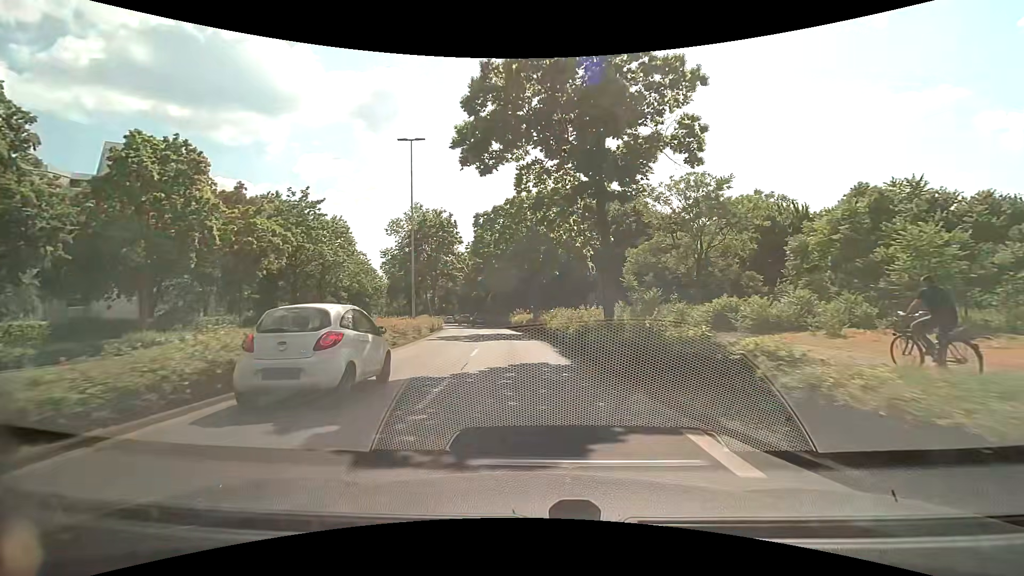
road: primary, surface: asphalt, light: Day
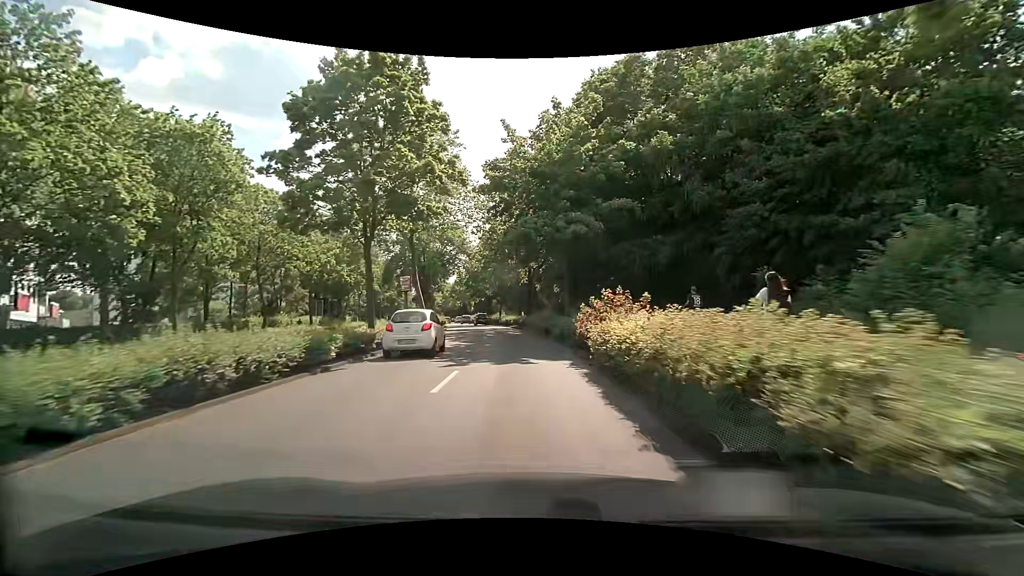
(-2.1, +34.9) m; -7°
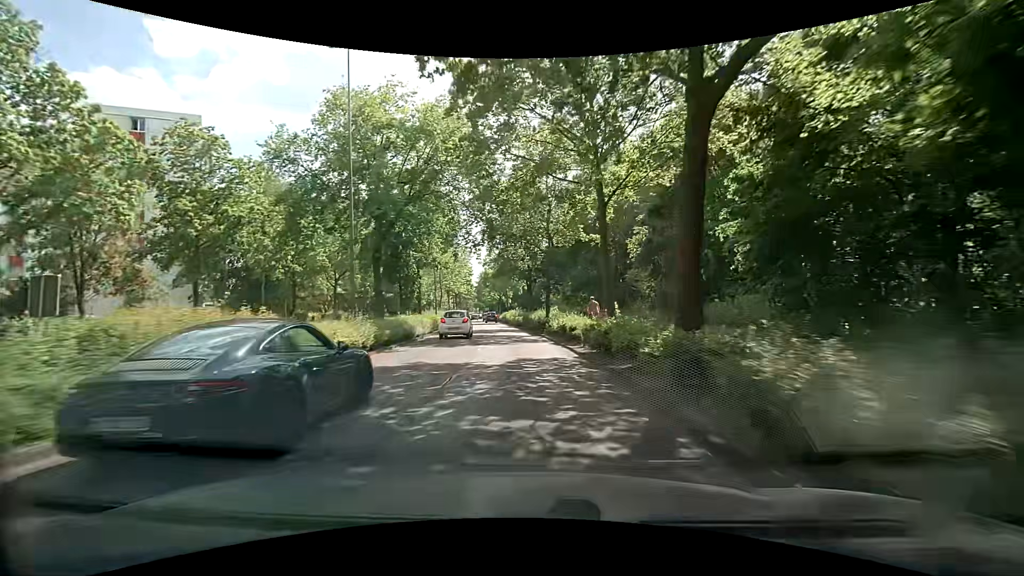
(-2.0, +36.2) m; -7°
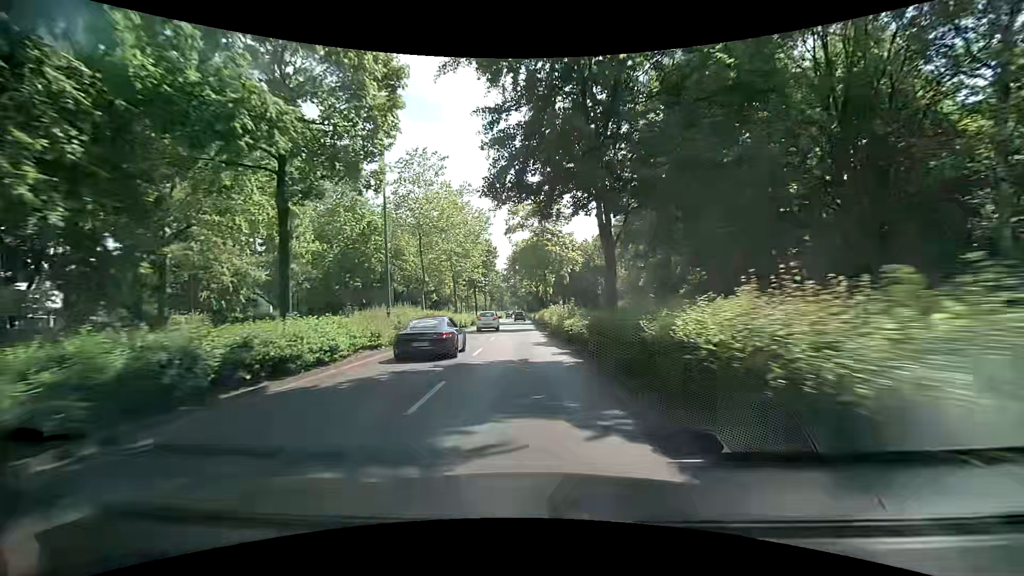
(-1.0, +29.3) m; -5°
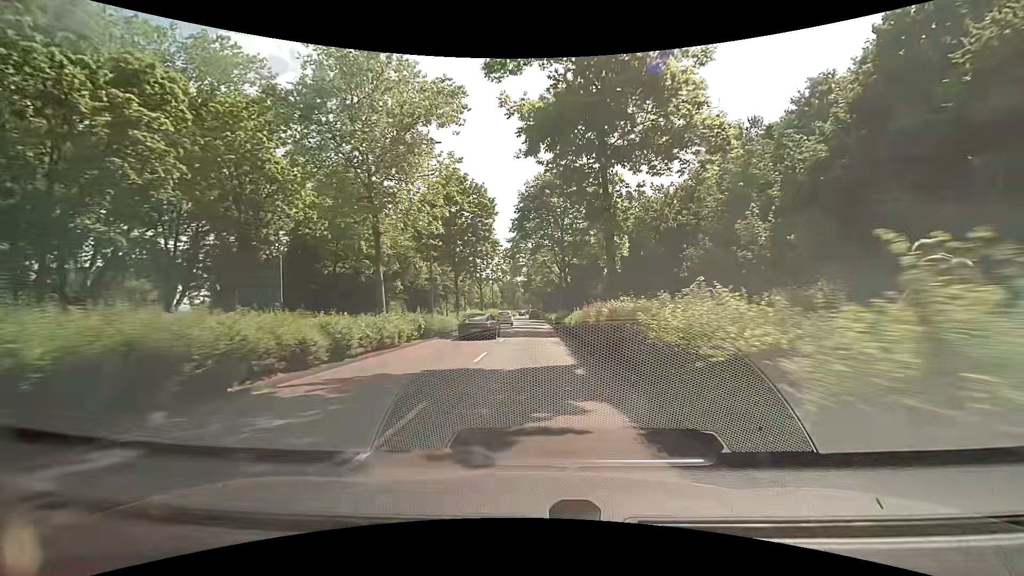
(-0.6, +29.7) m; -2°
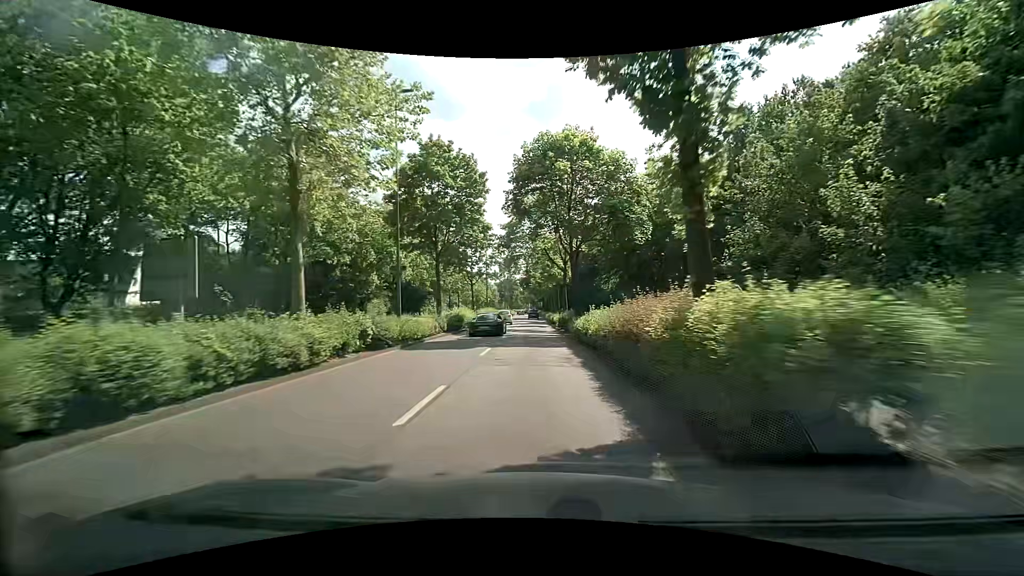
(+0.1, +7.5) m; 0°
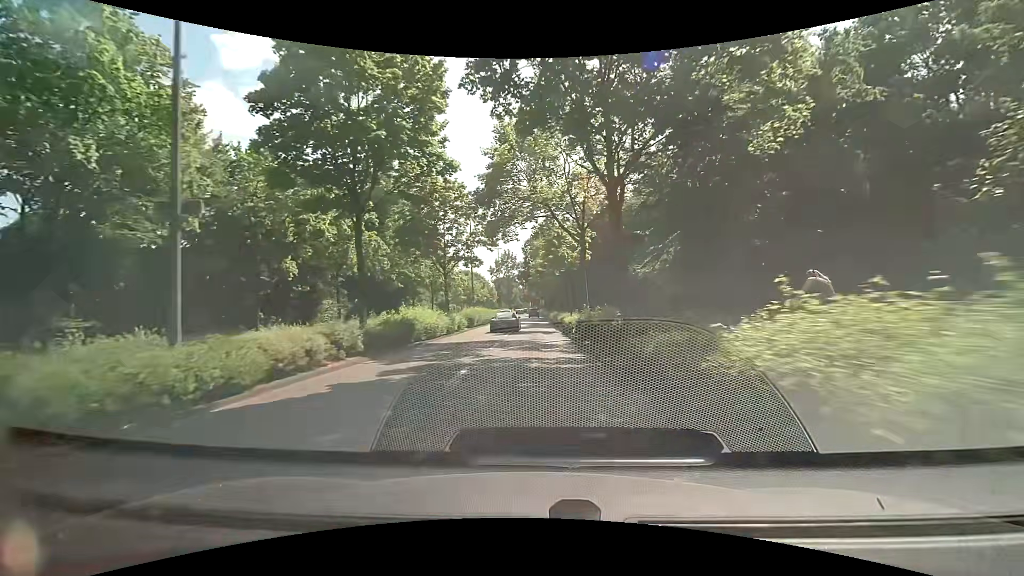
(+0.1, +15.0) m; 0°
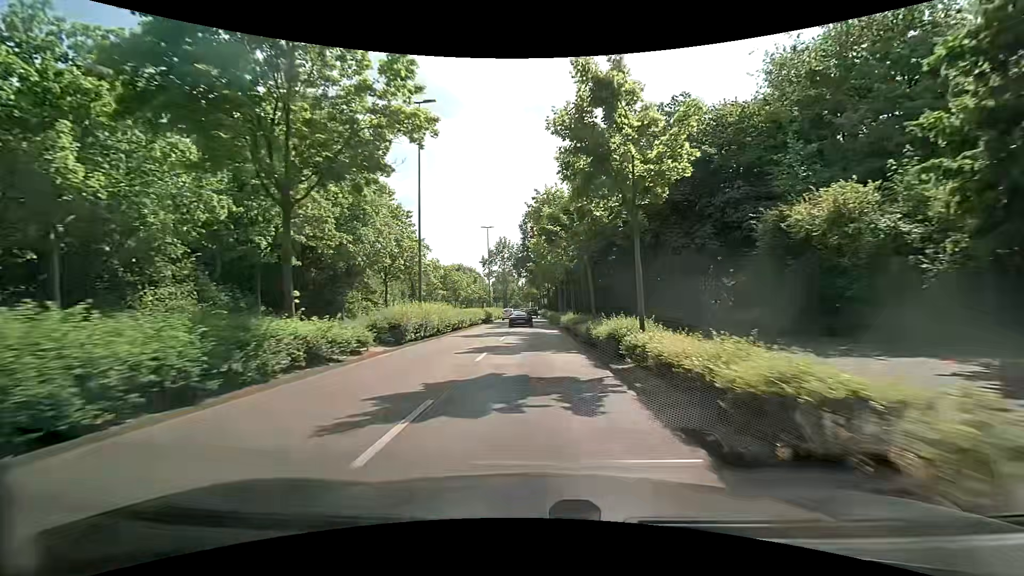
(-0.2, +22.6) m; -1°
(0, +10) (0, +20) (0, +30) (+1, +40) (+1, +50) (+1, +60) (+1, +70) (+1, +80) (+1, +90) (0, +100) m
